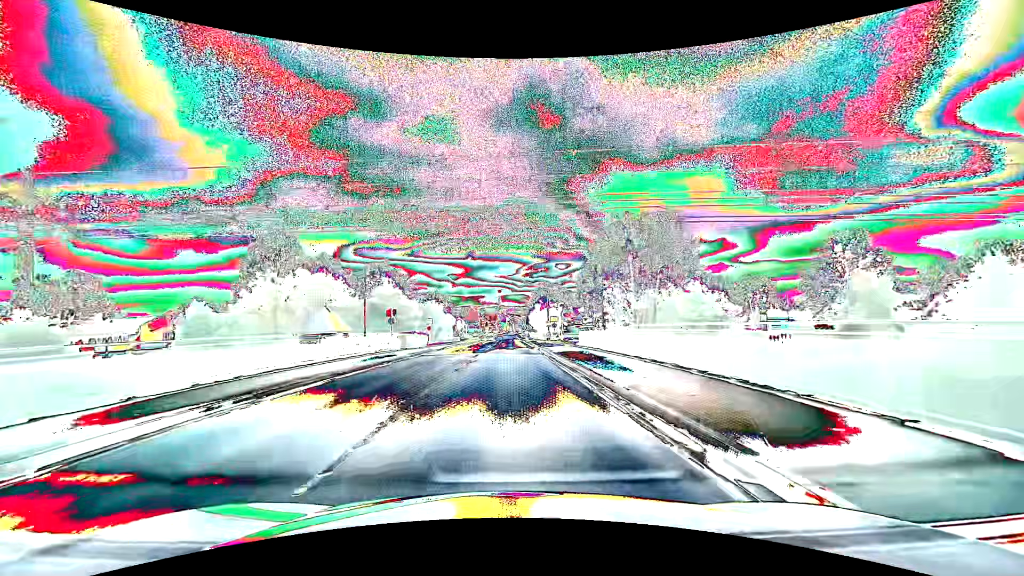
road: primary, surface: asphalt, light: Day
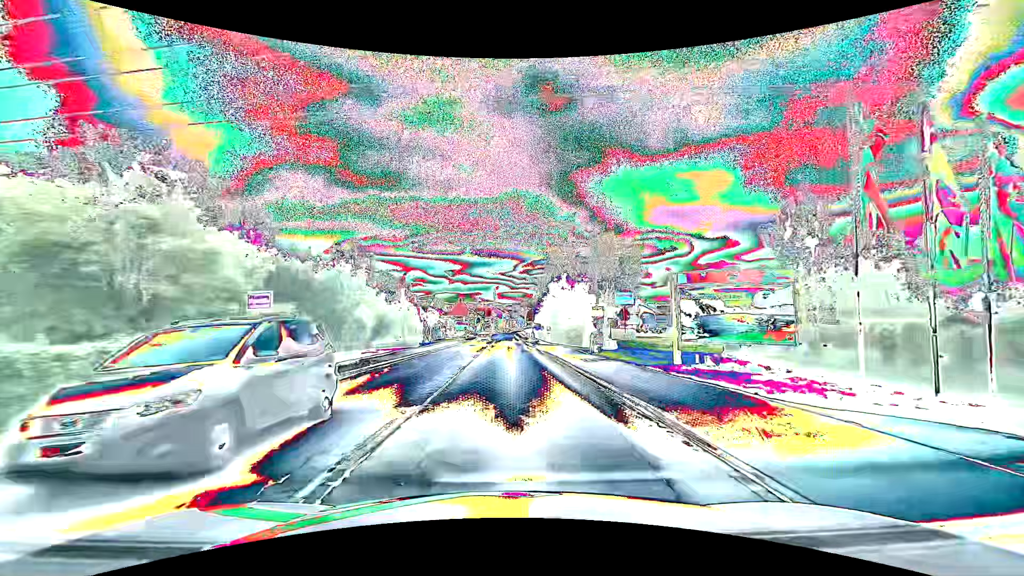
(0.0, +38.0) m; 0°
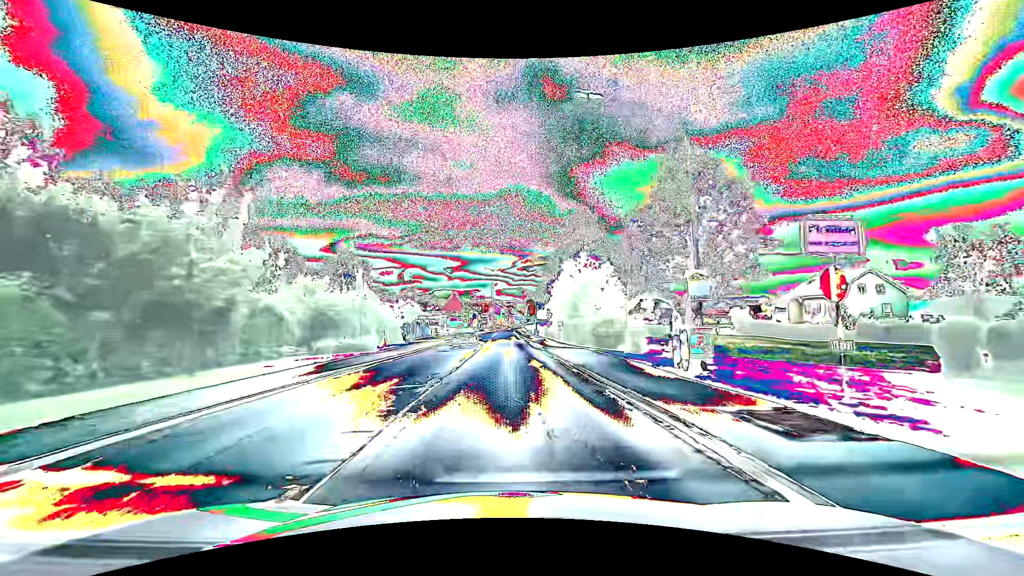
(0.0, +15.3) m; 0°
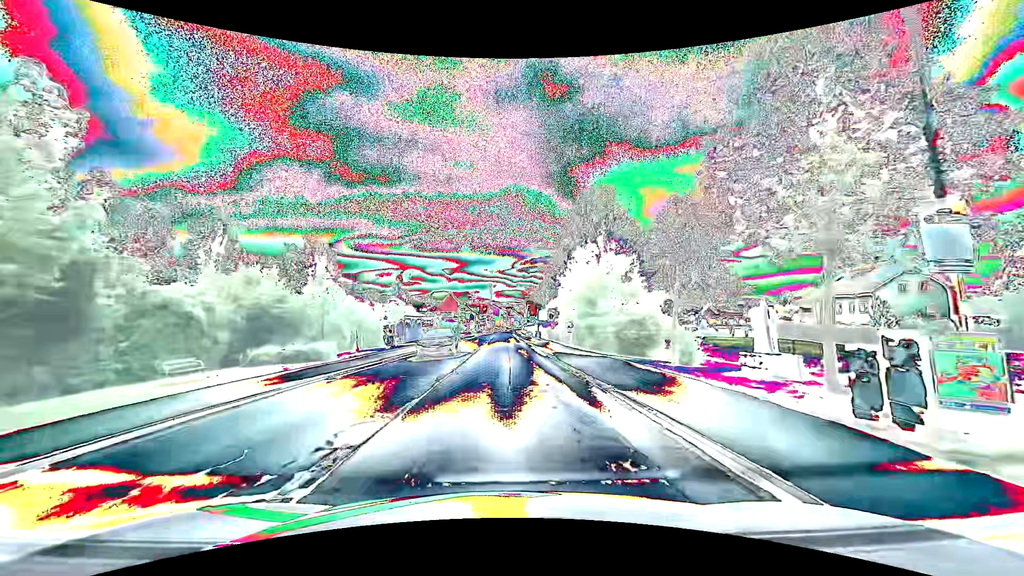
(0.0, +7.7) m; +1°
